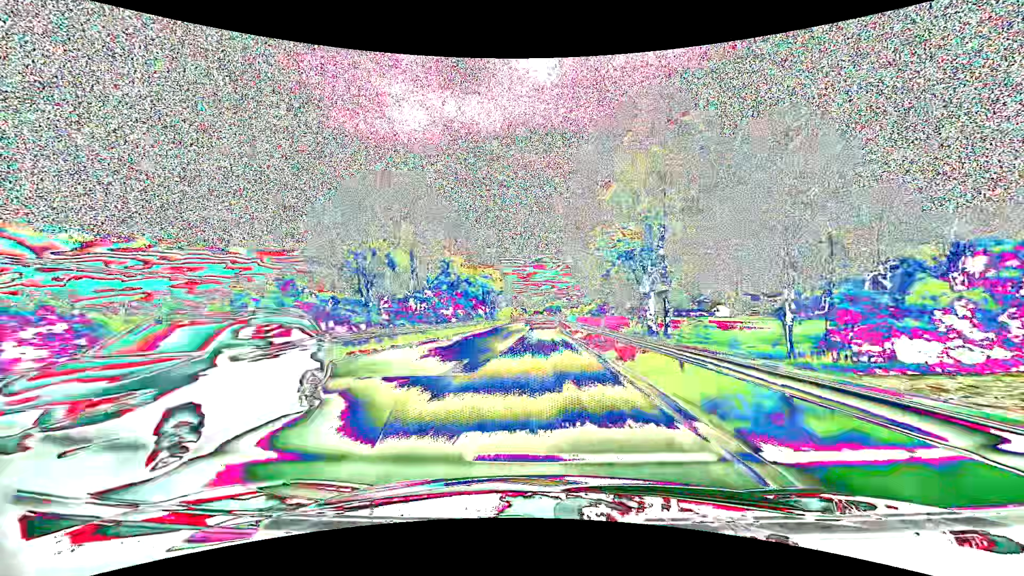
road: primary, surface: asphalt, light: Day
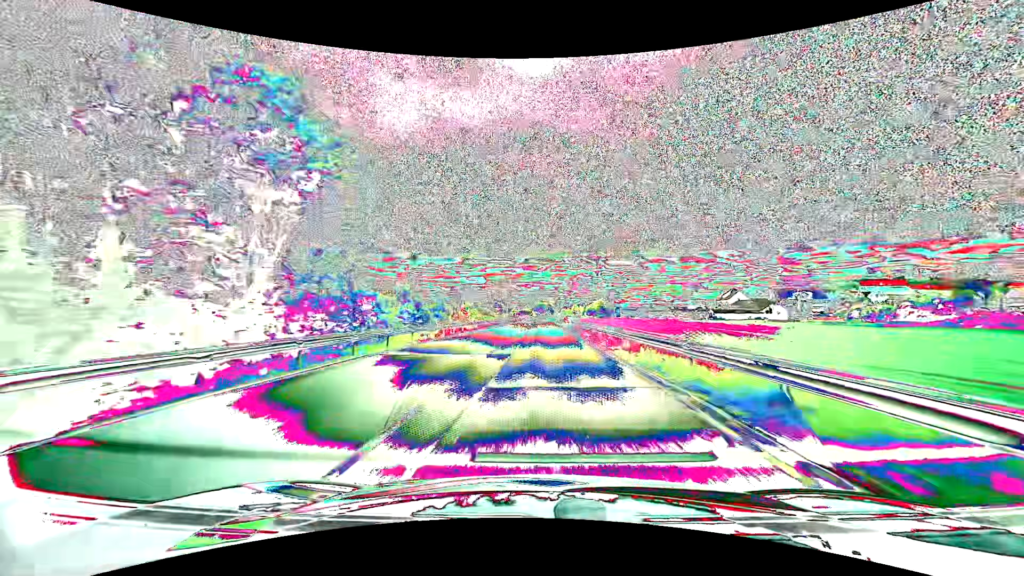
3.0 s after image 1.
(+0.7, +79.6) m; +1°
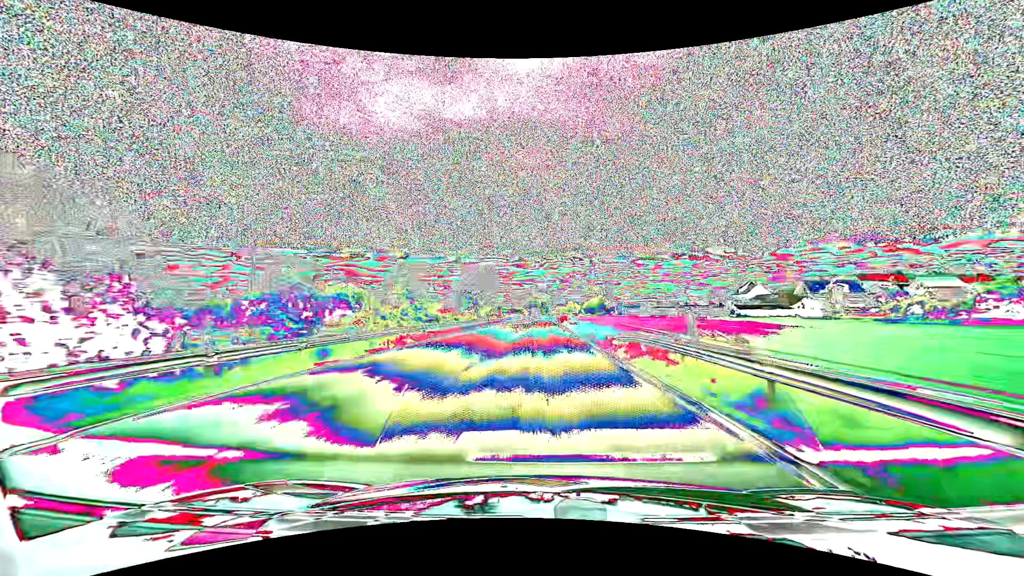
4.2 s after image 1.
(+0.3, +31.8) m; +1°
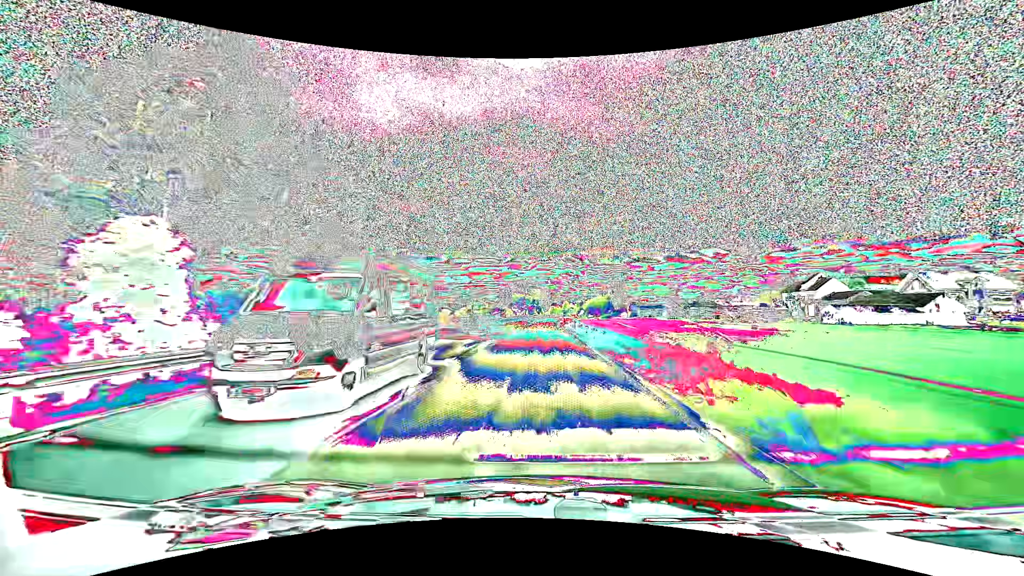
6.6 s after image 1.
(+0.5, +63.6) m; +1°
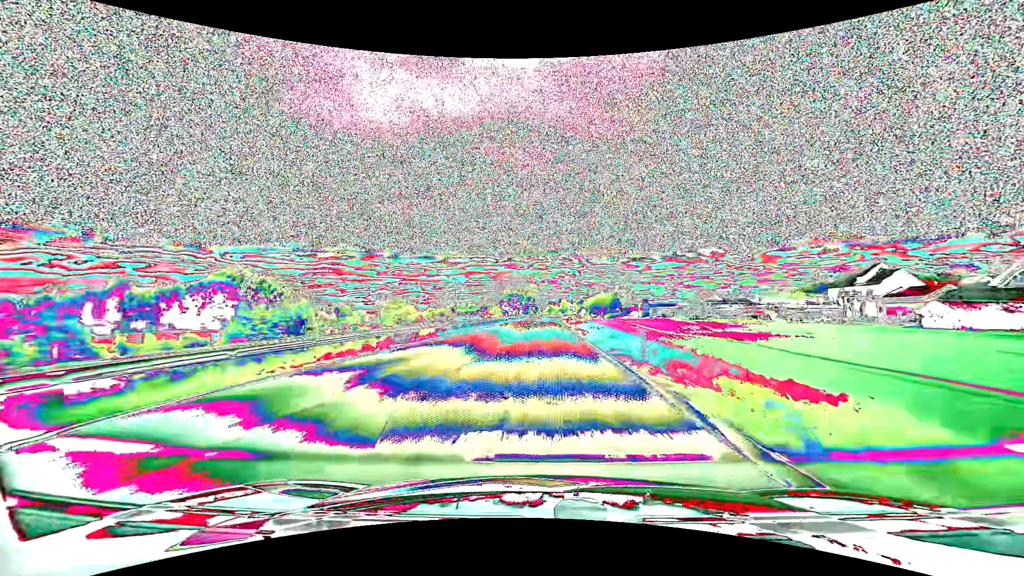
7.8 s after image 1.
(+0.1, +31.8) m; 0°
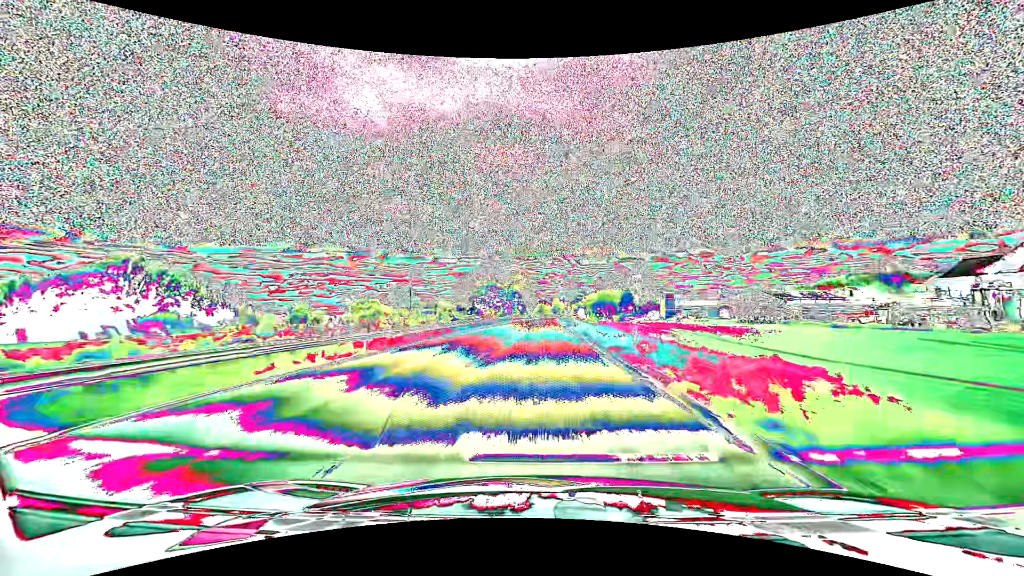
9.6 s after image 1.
(+0.4, +47.6) m; +1°
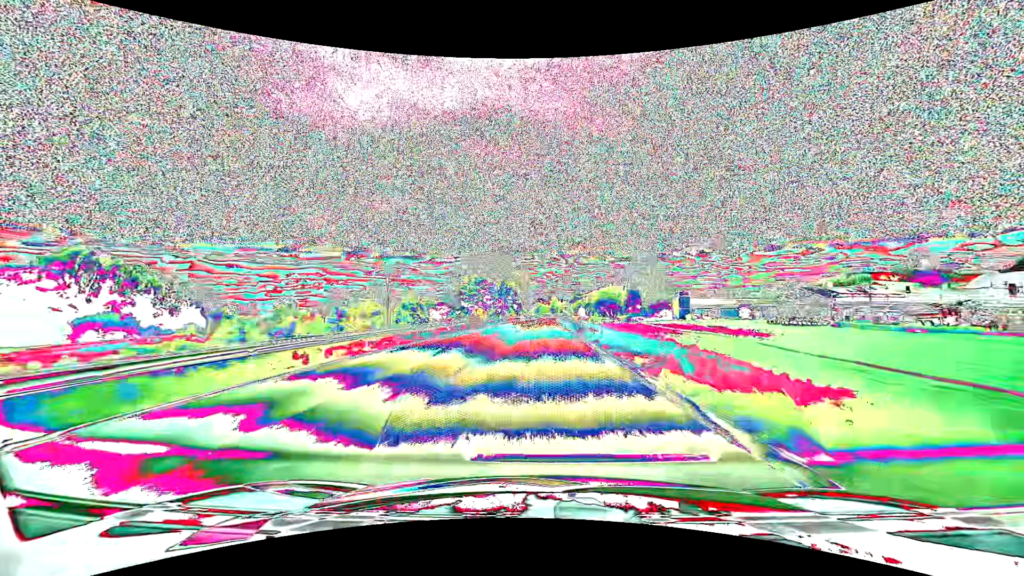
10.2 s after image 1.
(0.0, +15.8) m; 0°
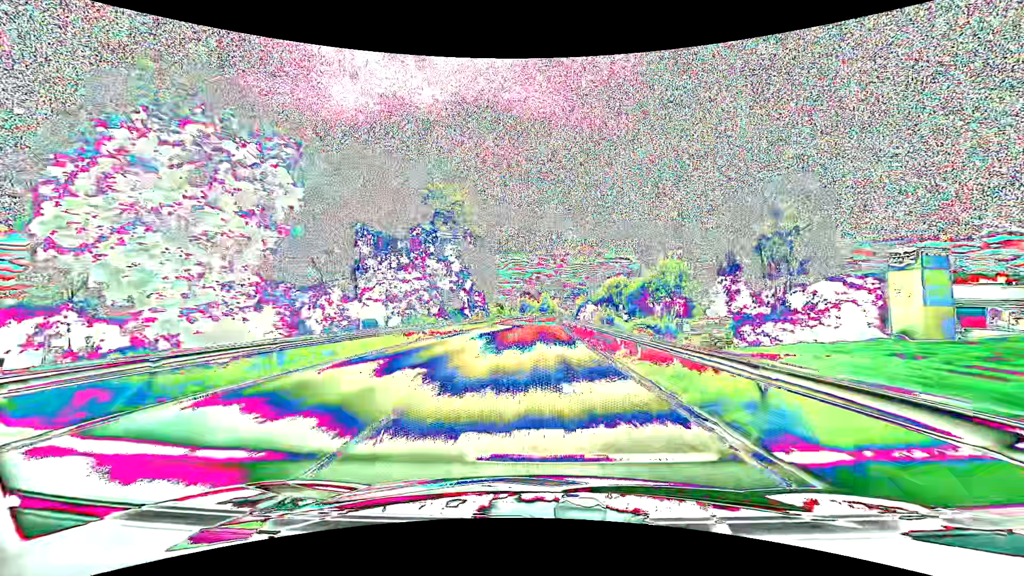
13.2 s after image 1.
(+1.0, +79.0) m; +1°
(0, +10) (0, +20) (0, +30) (0, +40) (0, +50) (+1, +60) (+1, +70) (+1, +80) (+1, +90) (+2, +100) m
